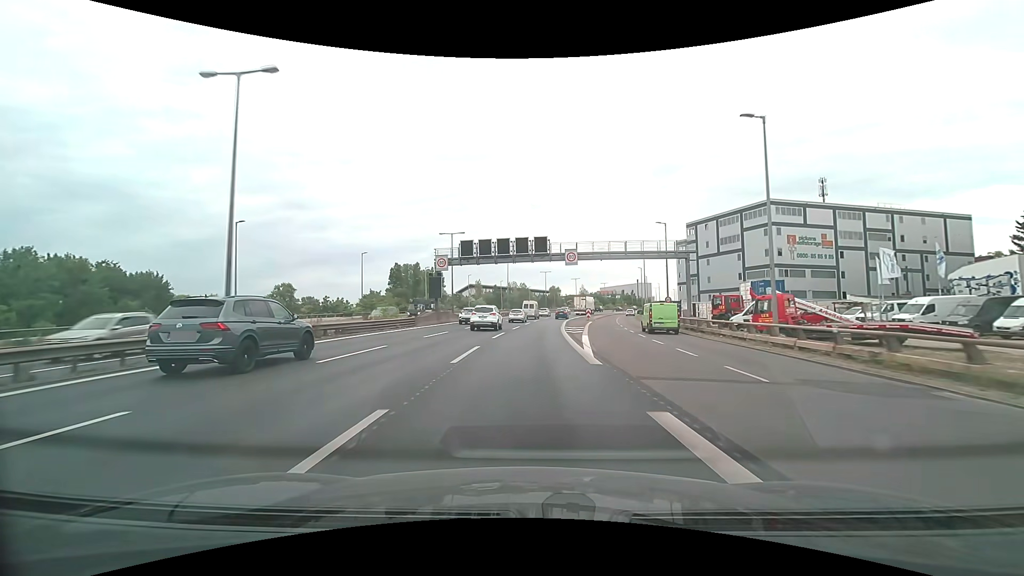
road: motorway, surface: asphalt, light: Day
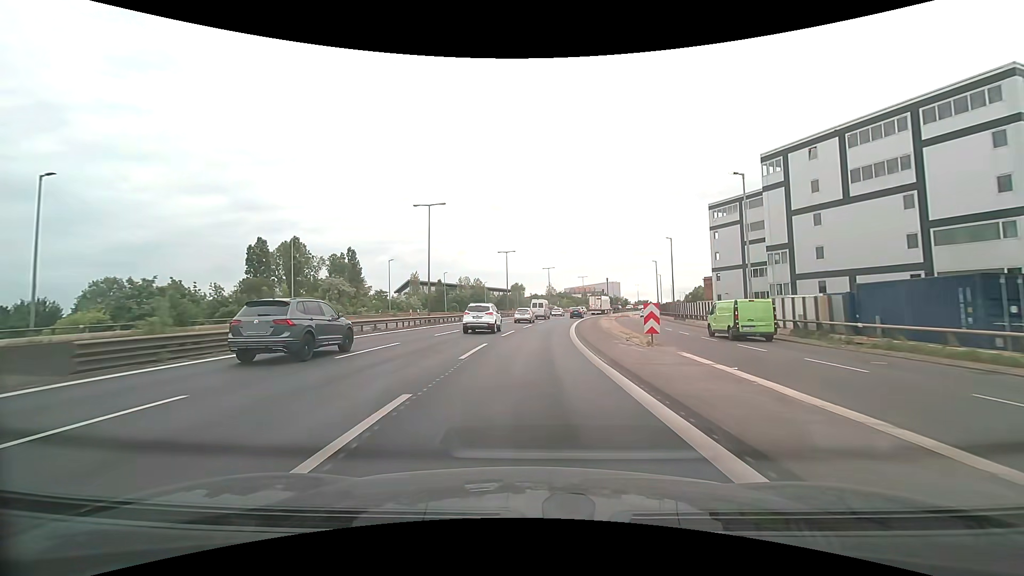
(+1.8, +46.6) m; +5°
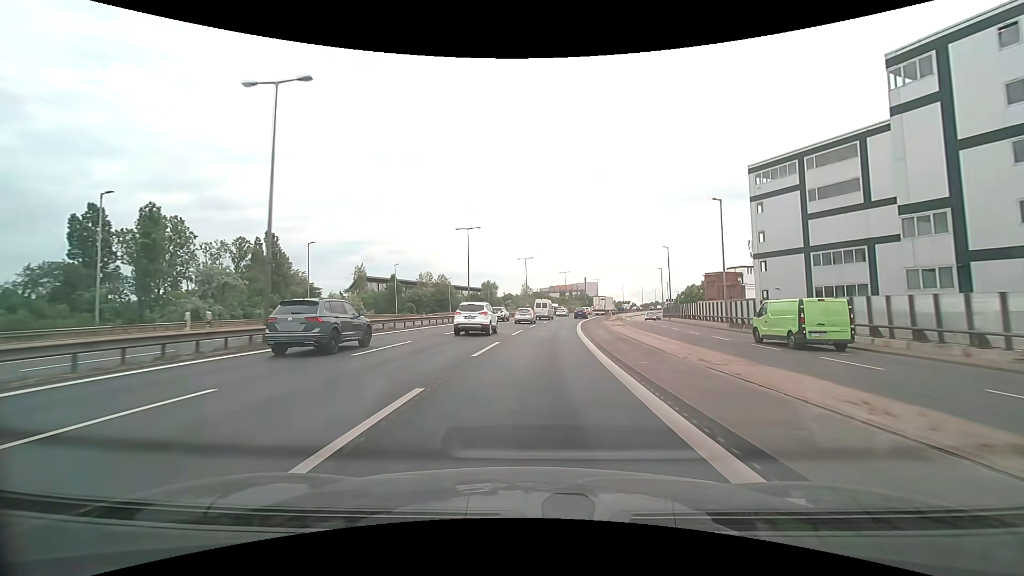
(+0.5, +23.4) m; +3°
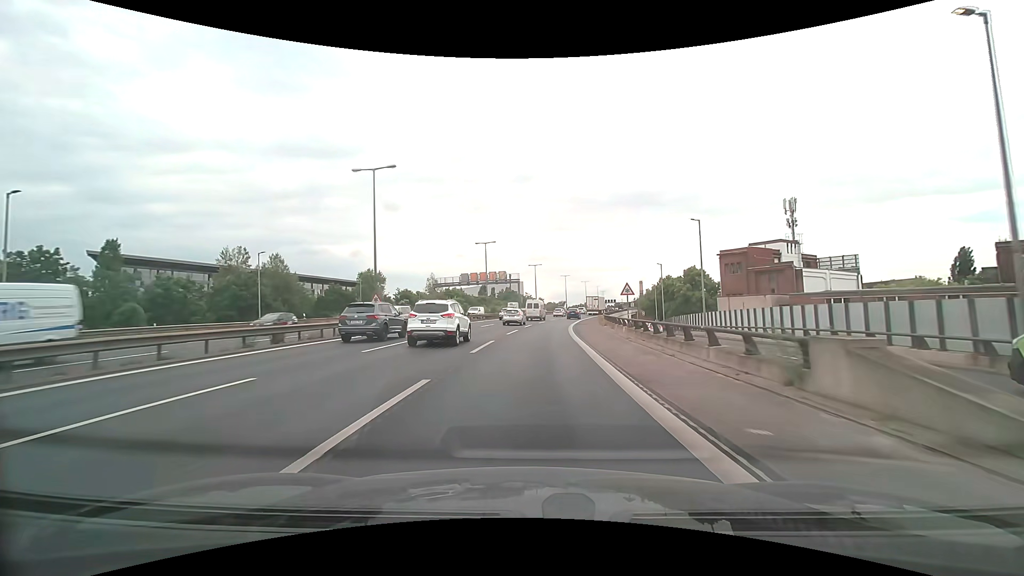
(+4.7, +57.7) m; +9°
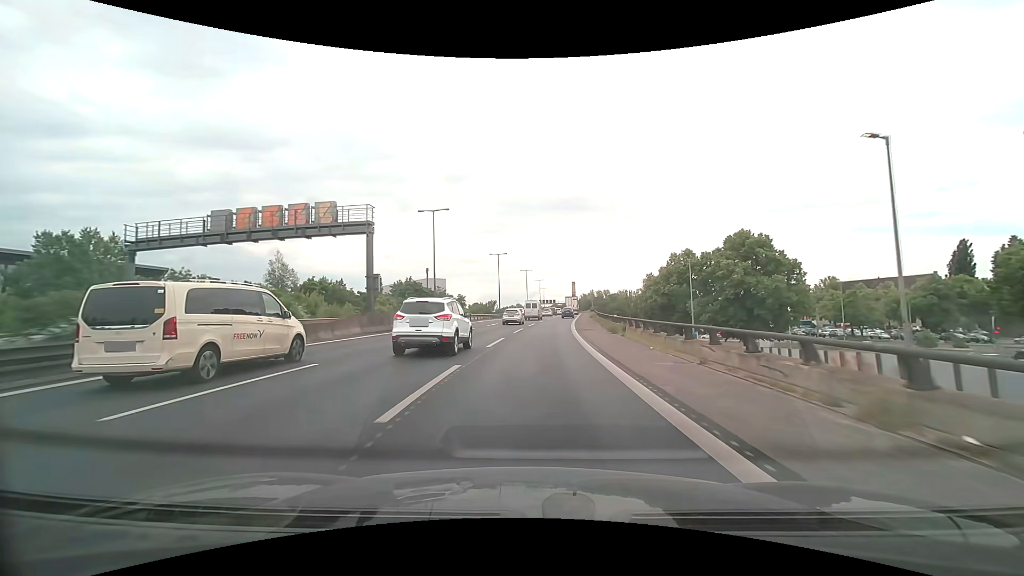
(+4.0, +57.2) m; +8°
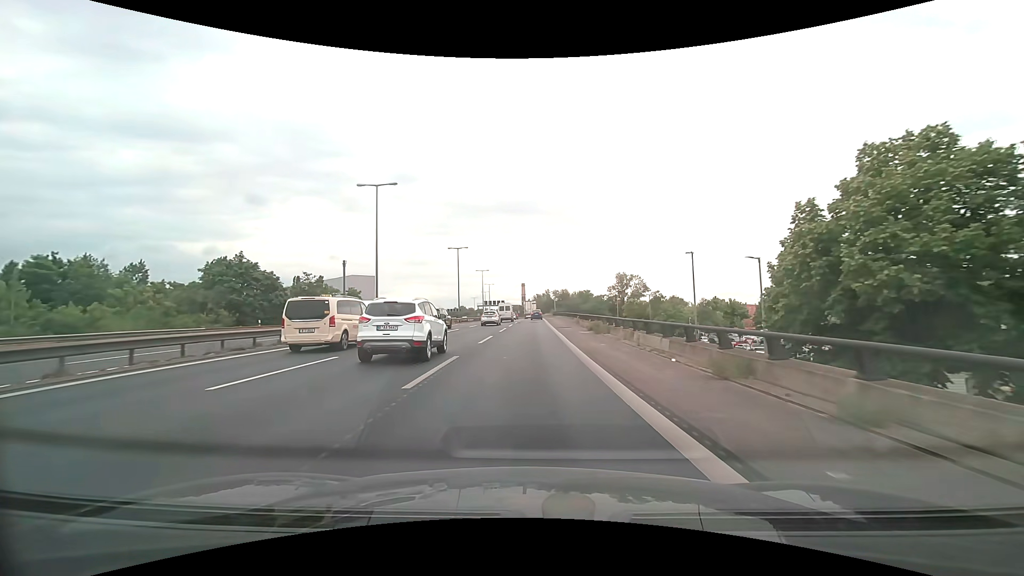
(+2.6, +45.3) m; +6°
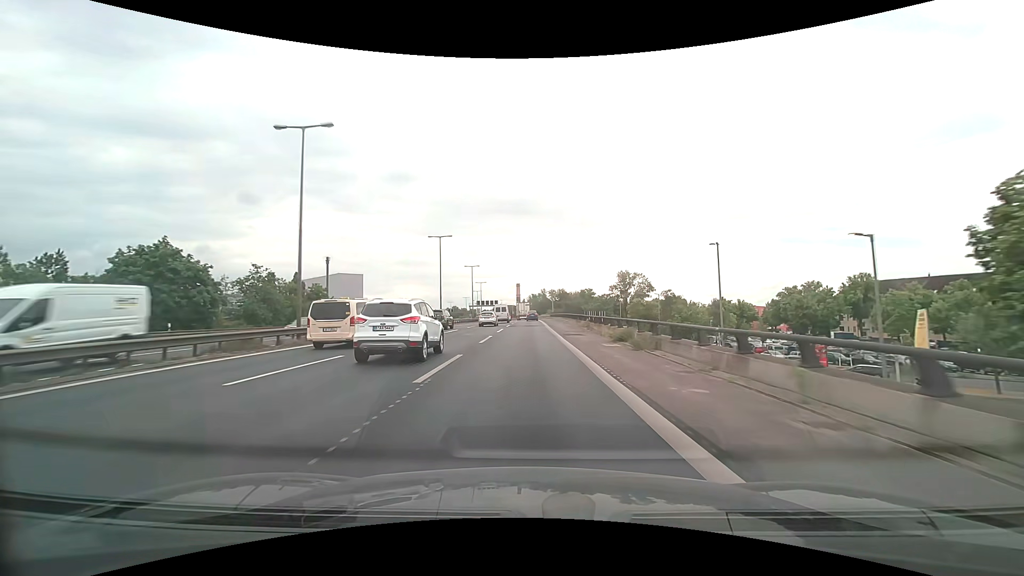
(+0.1, +11.3) m; +1°
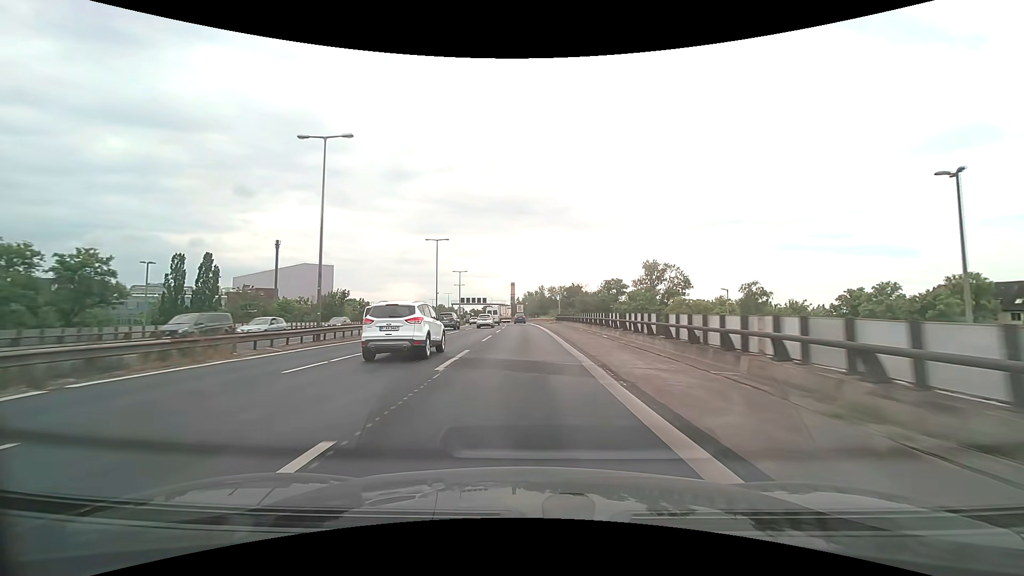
(+0.3, +34.1) m; +1°
